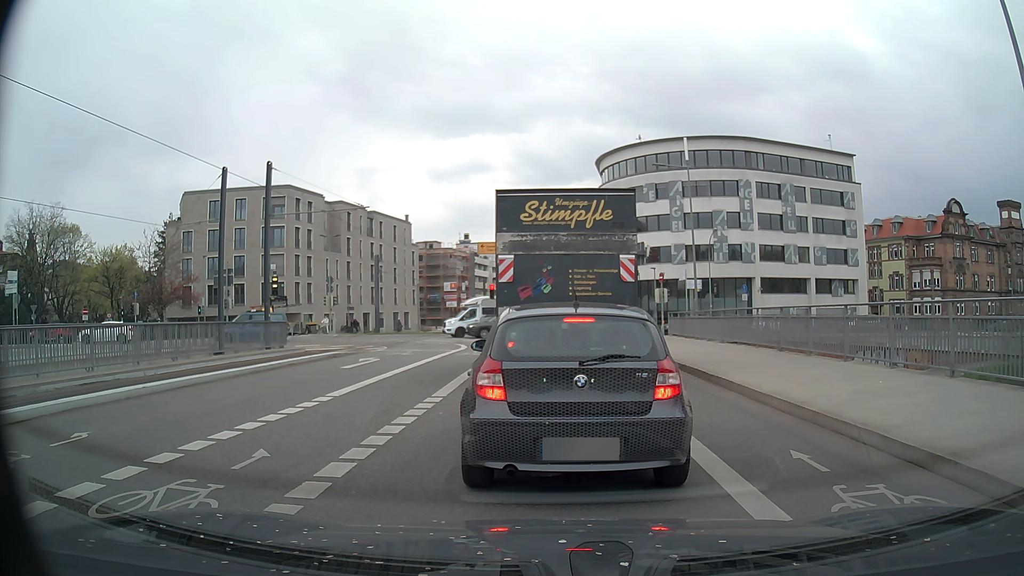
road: secondary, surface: asphalt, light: Day
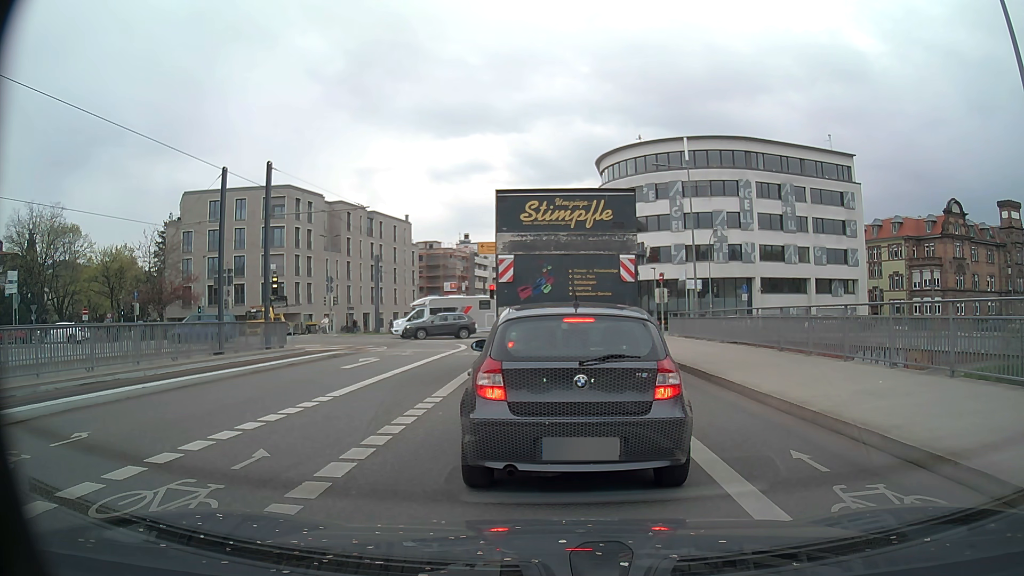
(0.0, 0.0) m; 0°
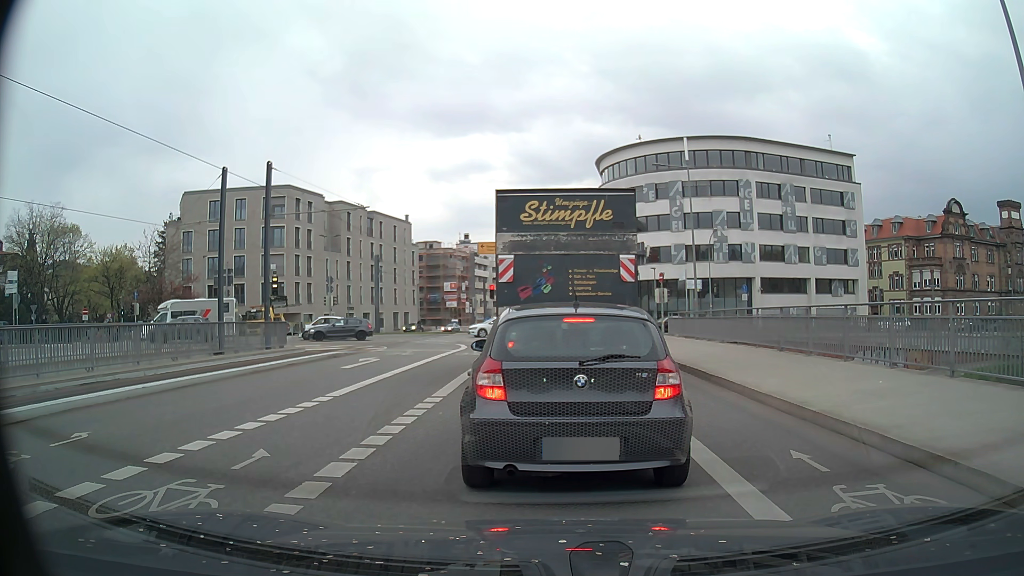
(0.0, 0.0) m; 0°
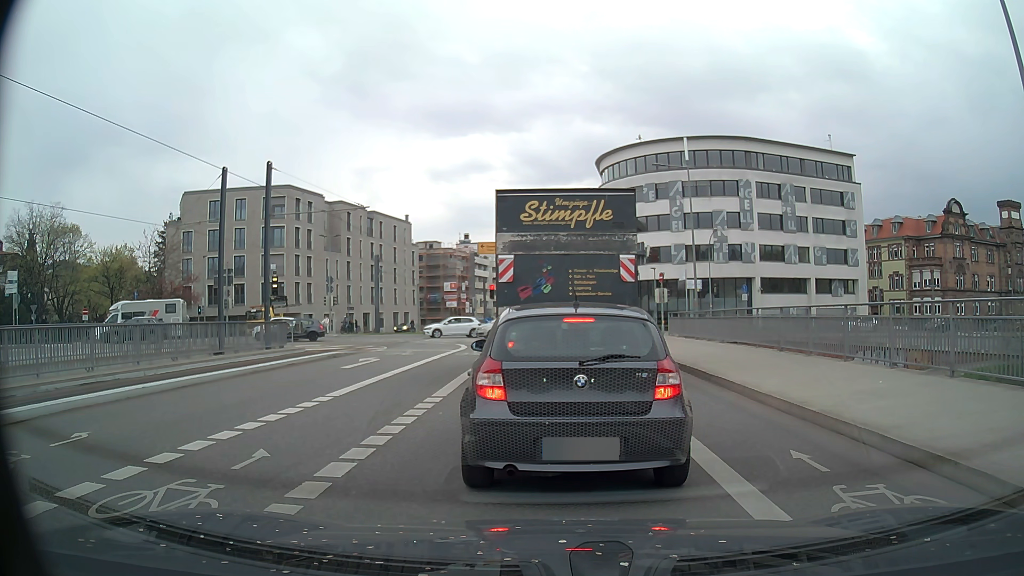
(0.0, 0.0) m; 0°
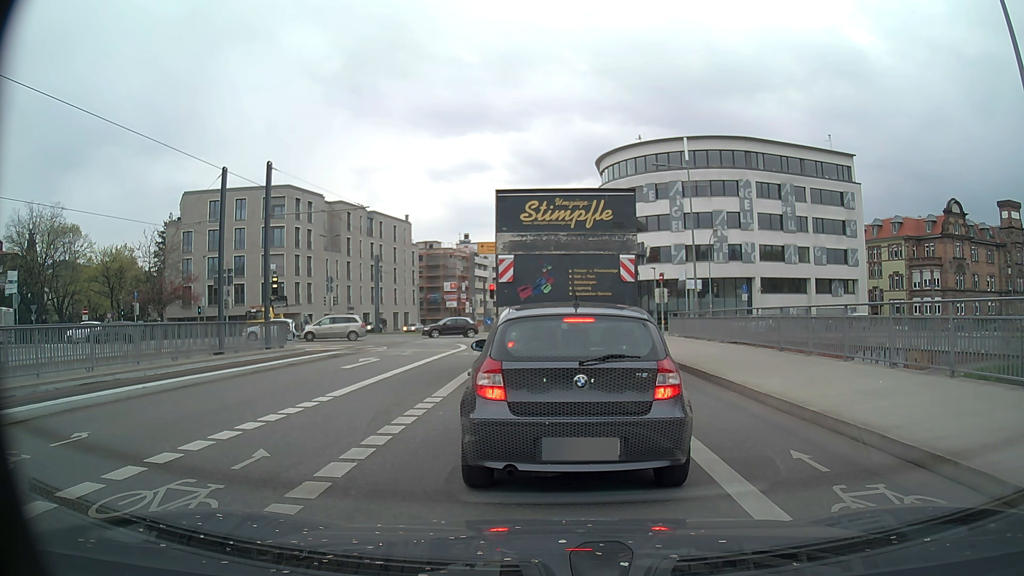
(0.0, 0.0) m; 0°
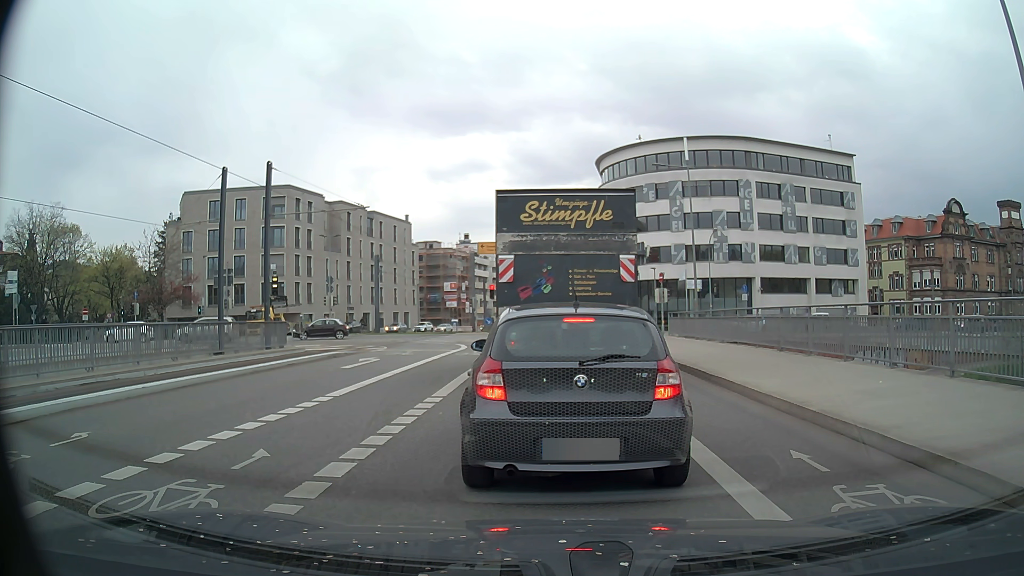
(0.0, 0.0) m; 0°
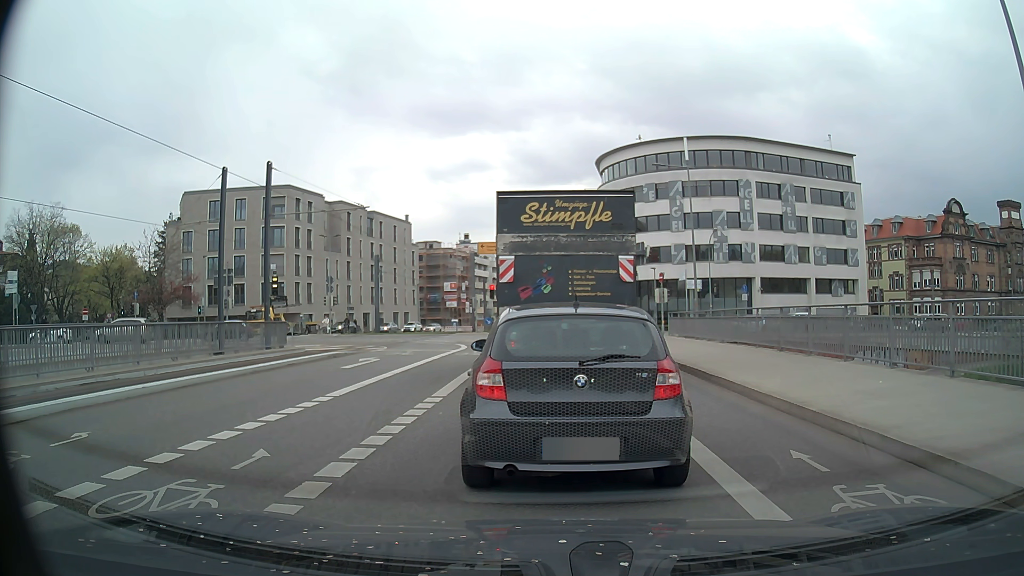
(0.0, 0.0) m; 0°
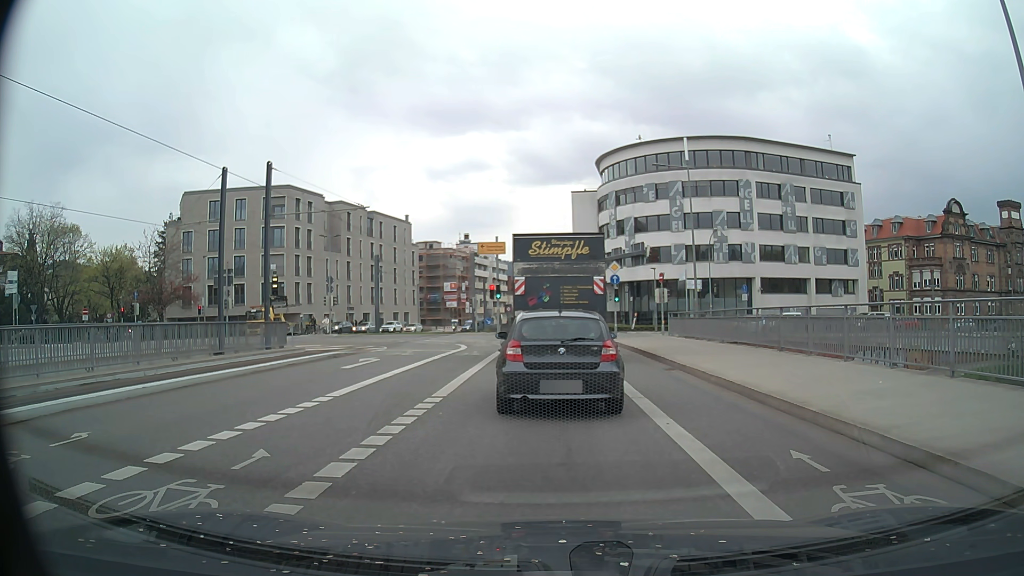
(0.0, 0.0) m; 0°
(0, +10) (0, +20) (0, +30) (0, +40) (-1, +50) (-3, +60) (-4, +70) (-4, +80) (-2, +90) (0, +100) m
